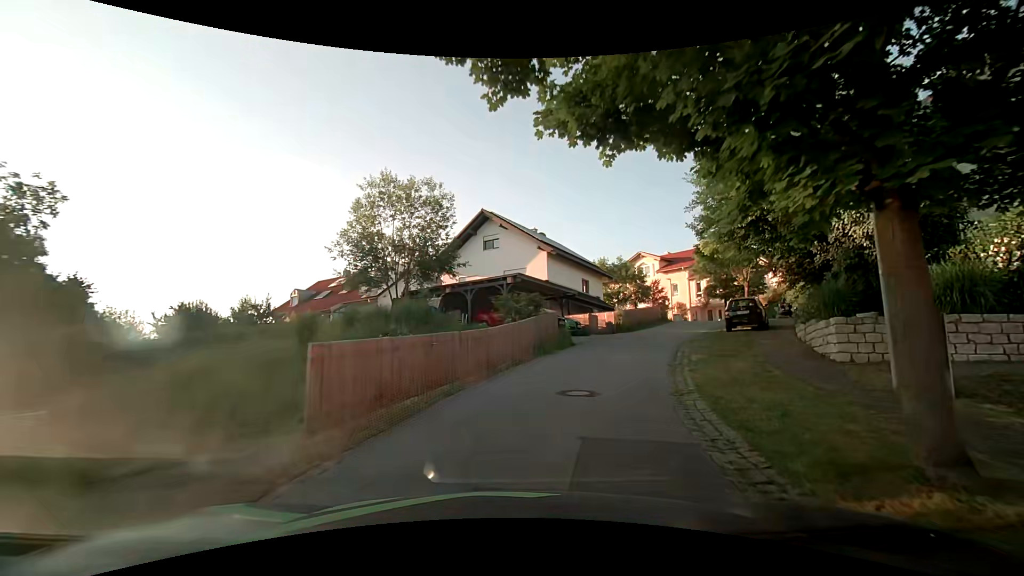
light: Day
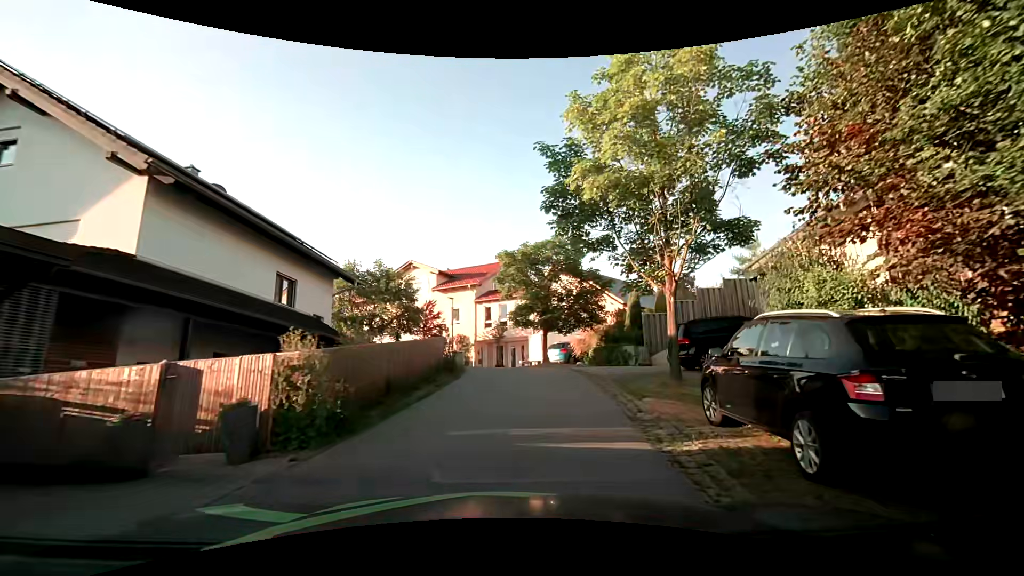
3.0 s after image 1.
(+4.9, +20.0) m; +27°
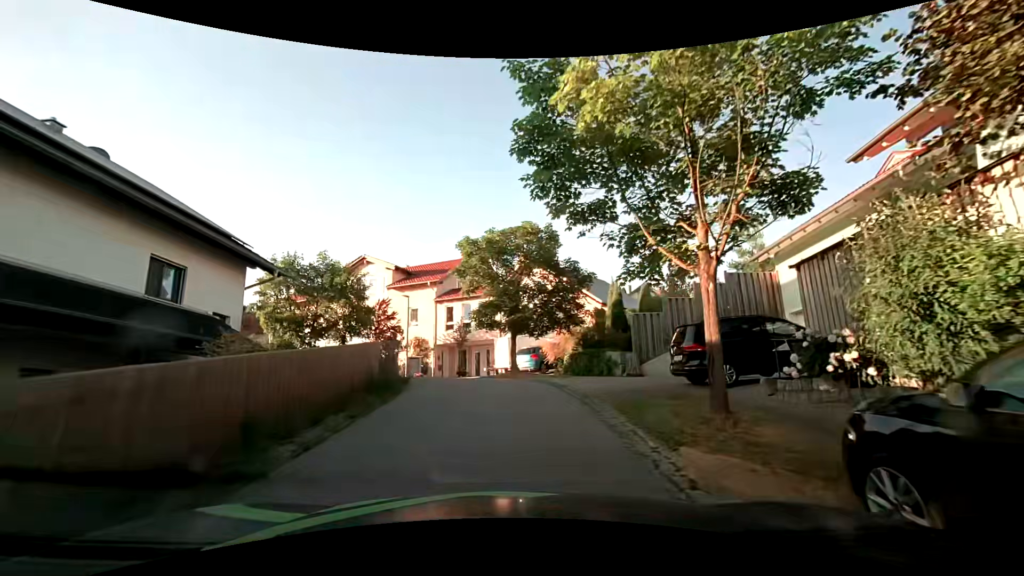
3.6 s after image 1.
(+0.1, +4.1) m; +3°
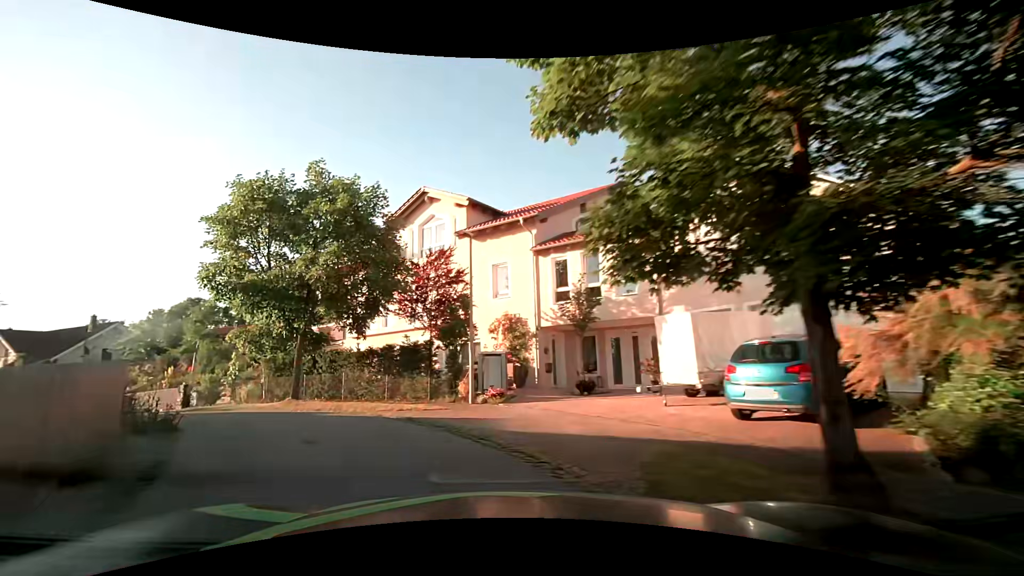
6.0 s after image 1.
(-0.4, +16.7) m; -14°
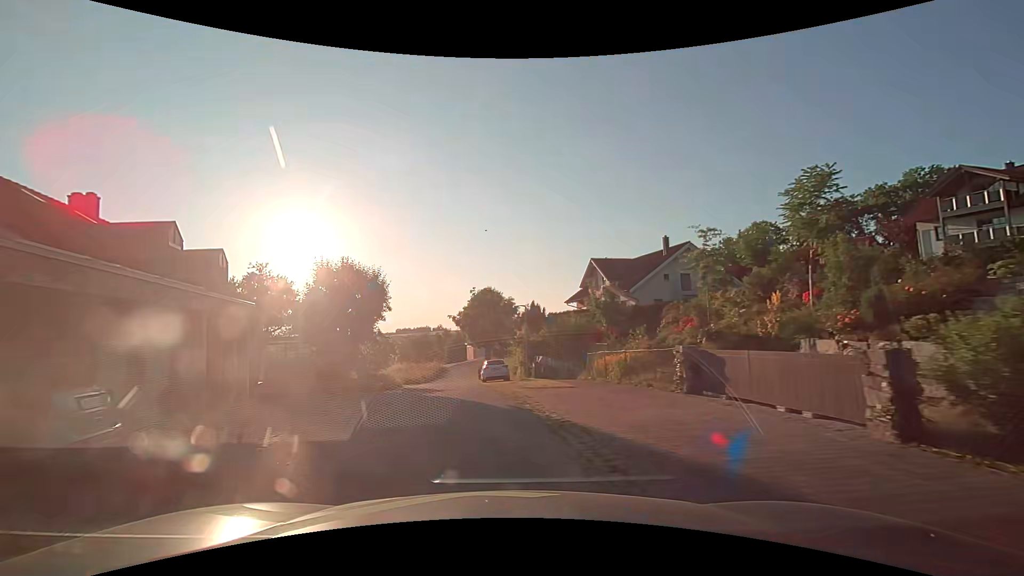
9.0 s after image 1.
(-10.4, +17.4) m; -59°
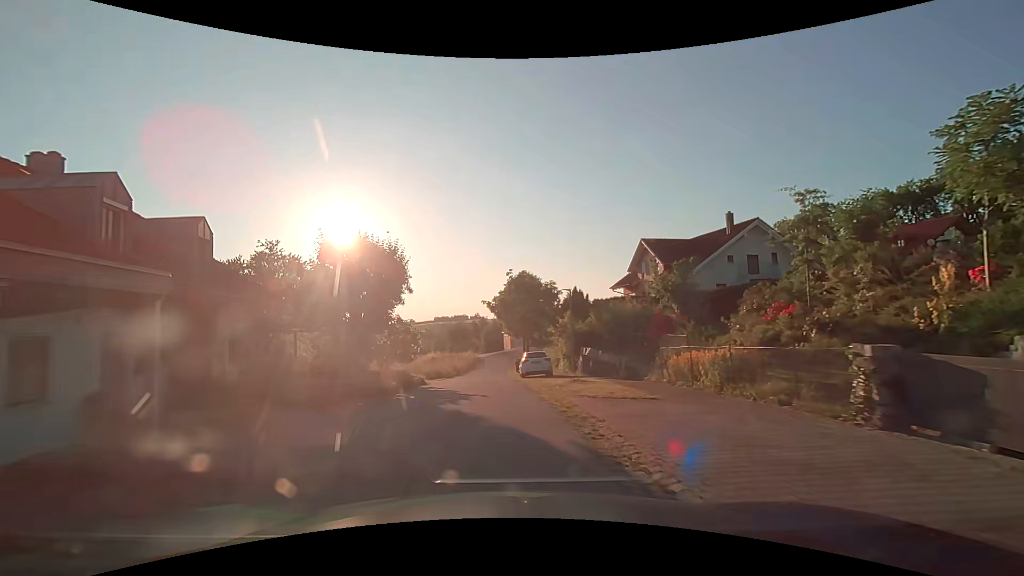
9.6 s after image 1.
(-0.2, +4.6) m; -5°
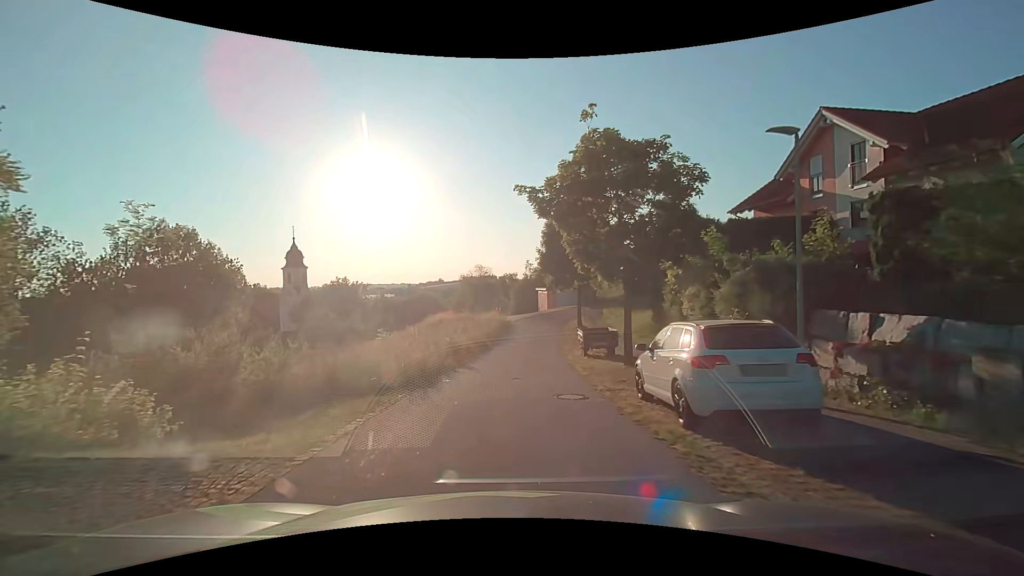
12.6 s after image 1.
(-1.1, +20.8) m; -3°
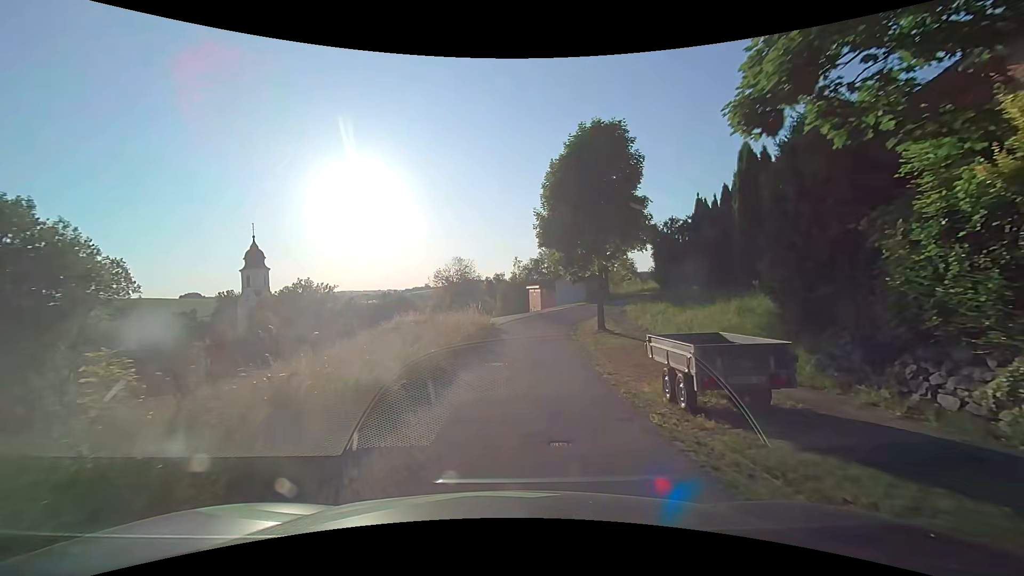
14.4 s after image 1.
(+0.1, +12.5) m; +1°
